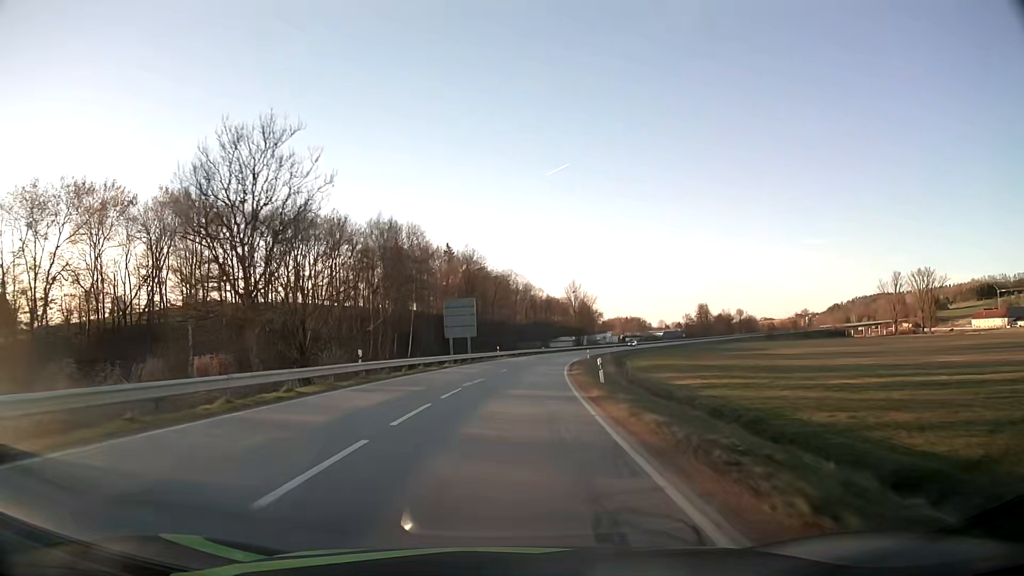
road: secondary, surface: asphalt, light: Day
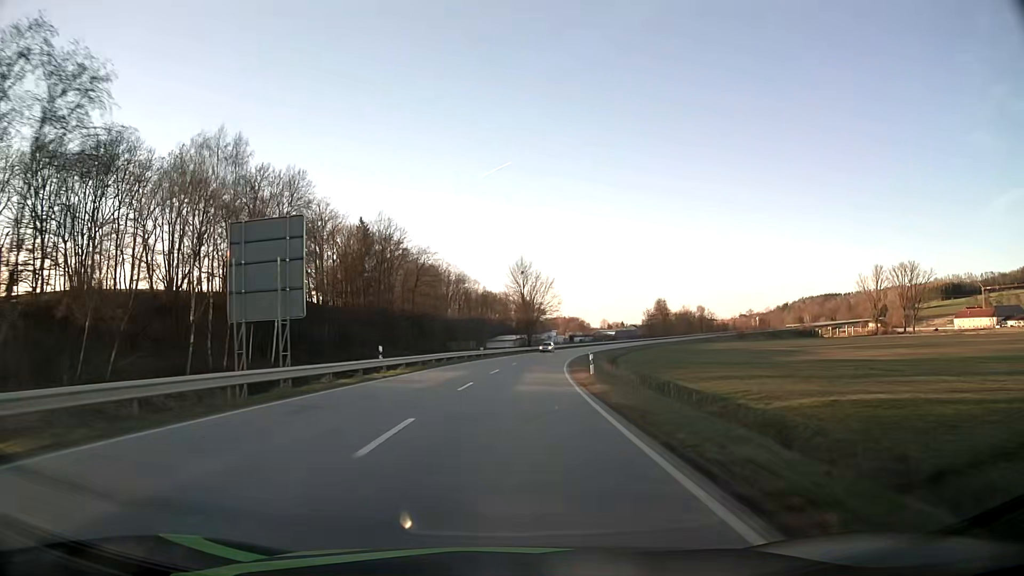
(+1.7, +40.0) m; +5°
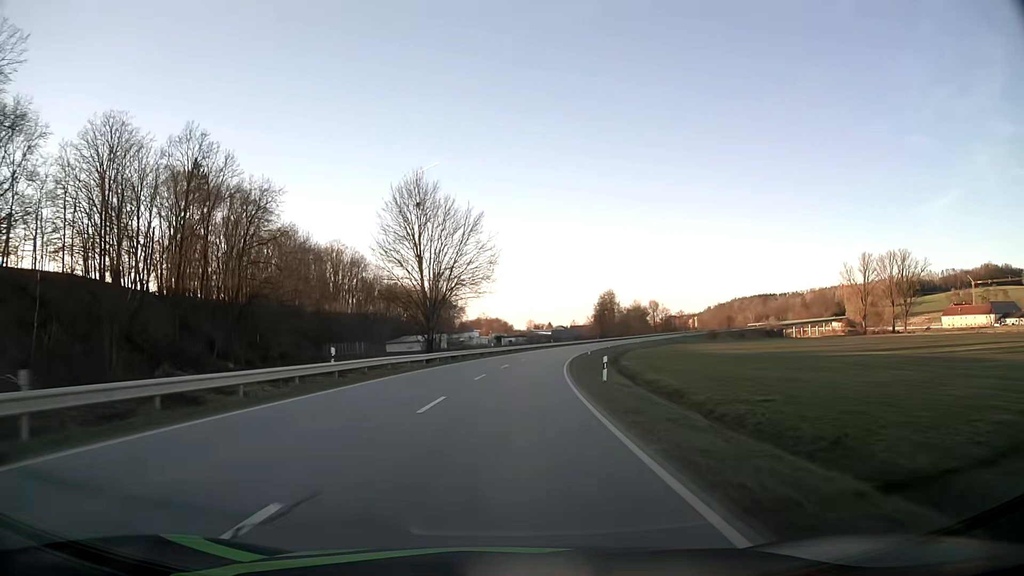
(+3.5, +54.7) m; +7°
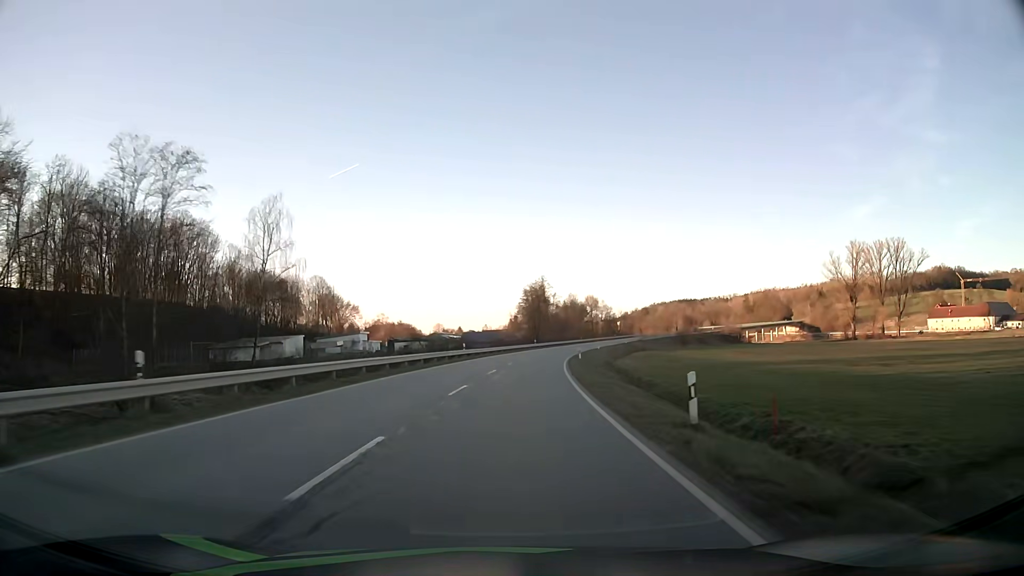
(+3.6, +56.0) m; +8°
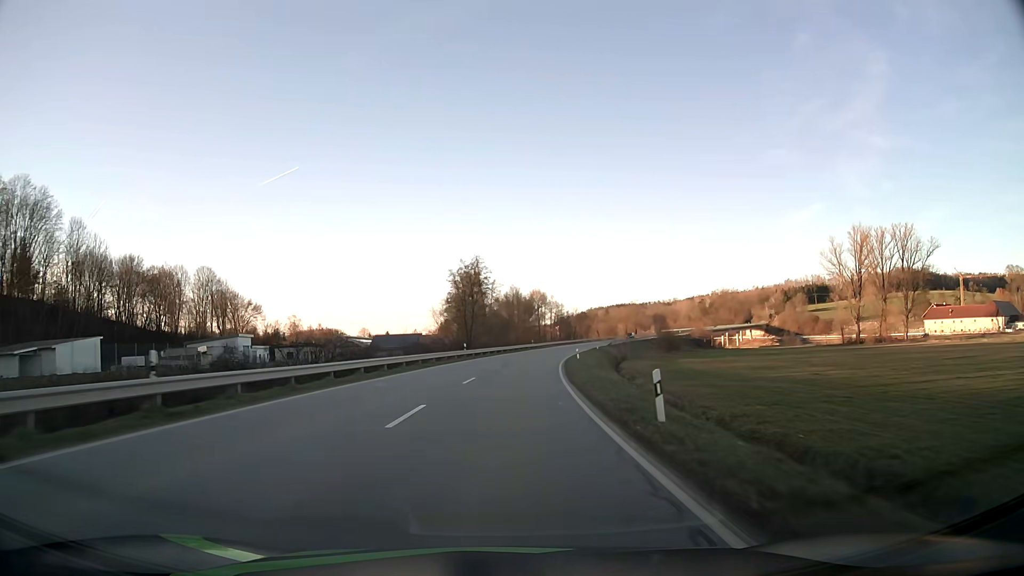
(+2.2, +42.8) m; +6°
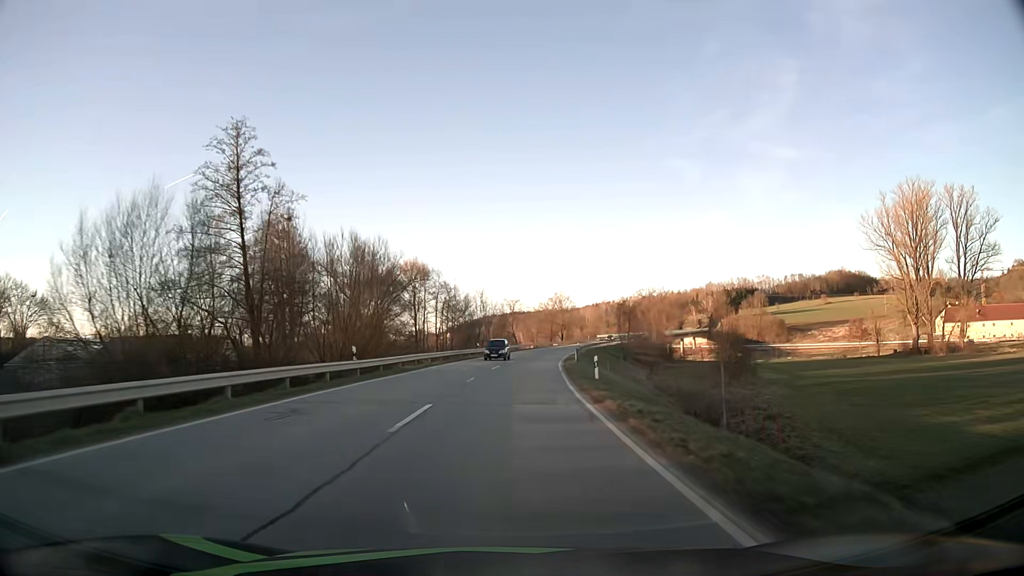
(+5.6, +72.2) m; +9°
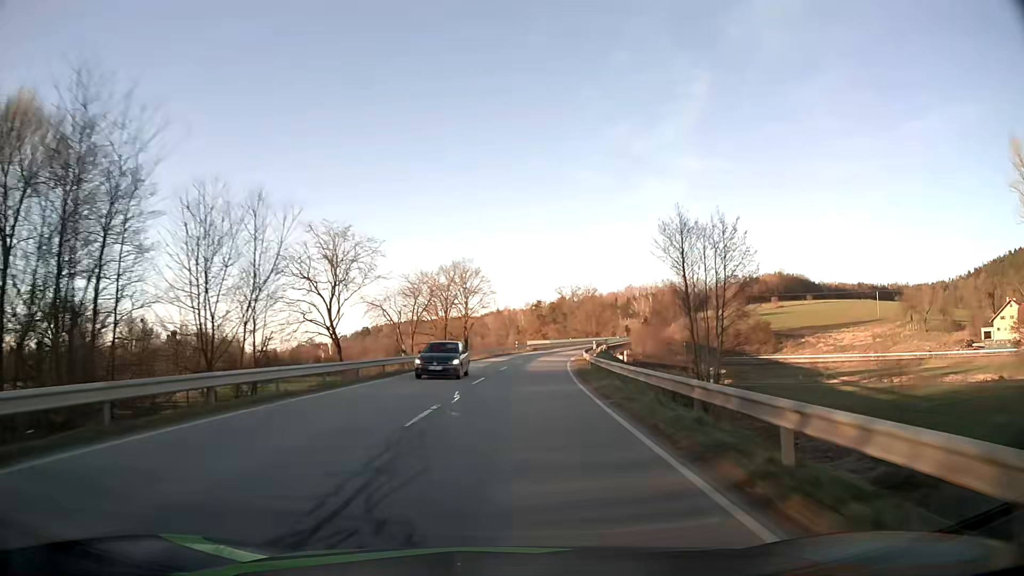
(+5.2, +72.8) m; +9°
(0, +10) (0, +20) (+1, +30) (+2, +40) (+3, +50) (+4, +60) (+5, +70) (+7, +80) (+9, +89) (+11, +99) m
